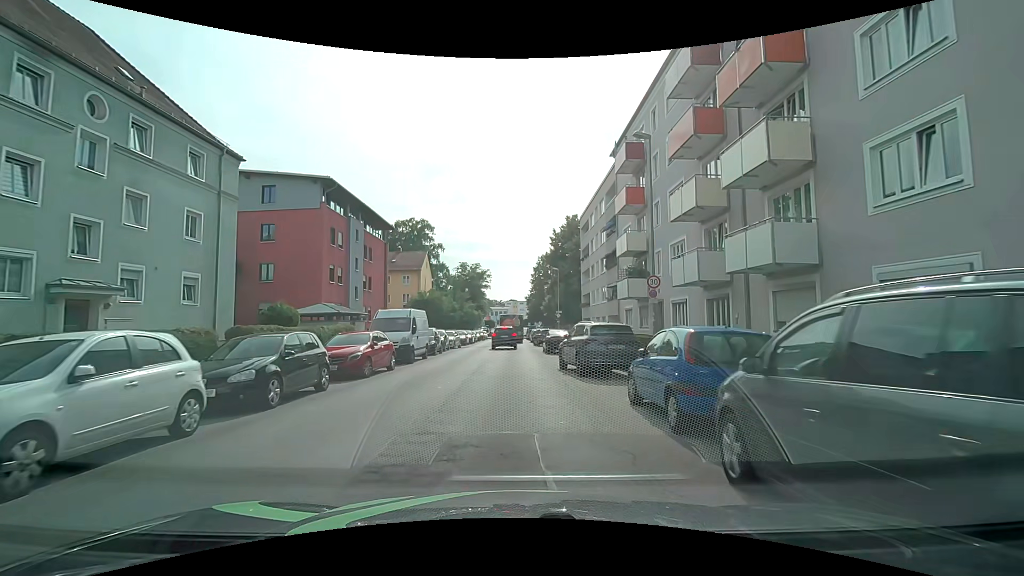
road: tertiary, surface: asphalt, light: Day
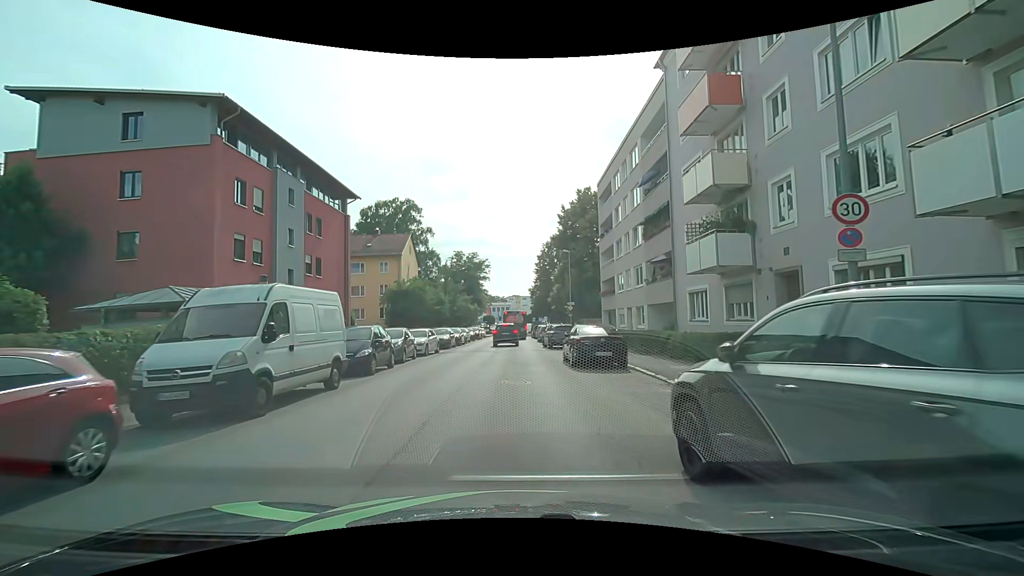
(0.0, +12.7) m; -1°
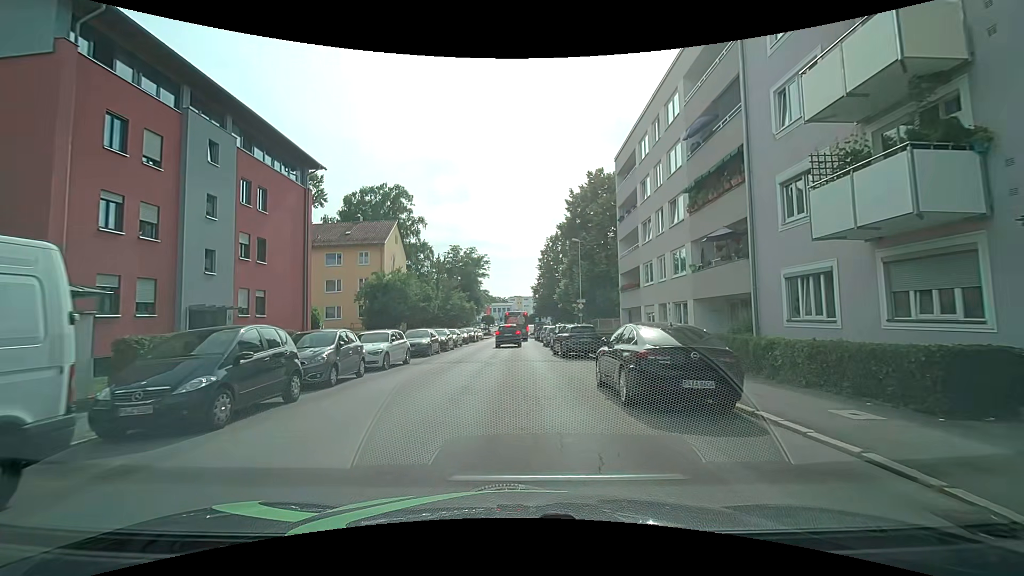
(0.0, +8.1) m; 0°
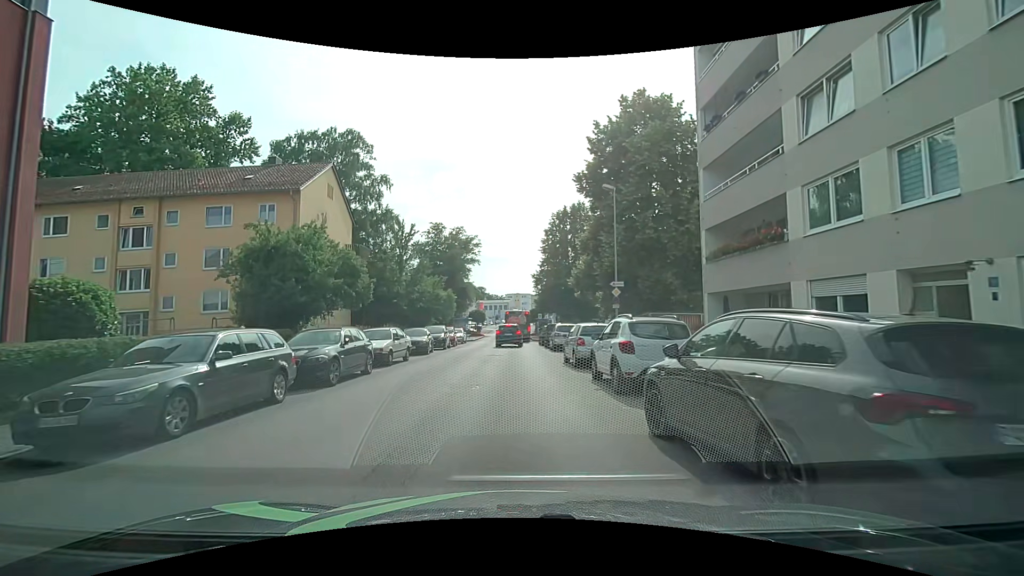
(-0.1, +18.8) m; 0°
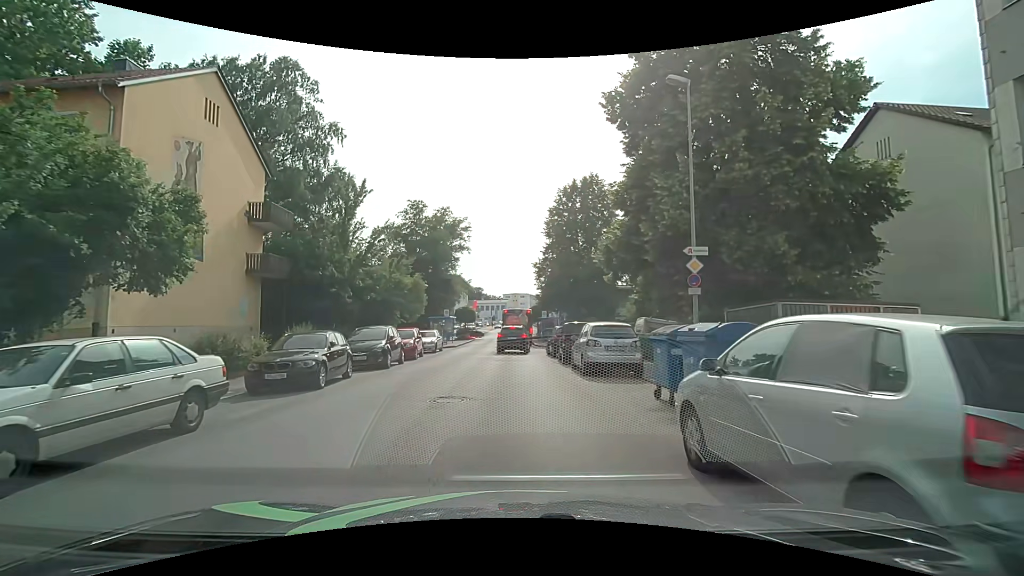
(-0.1, +13.8) m; -1°
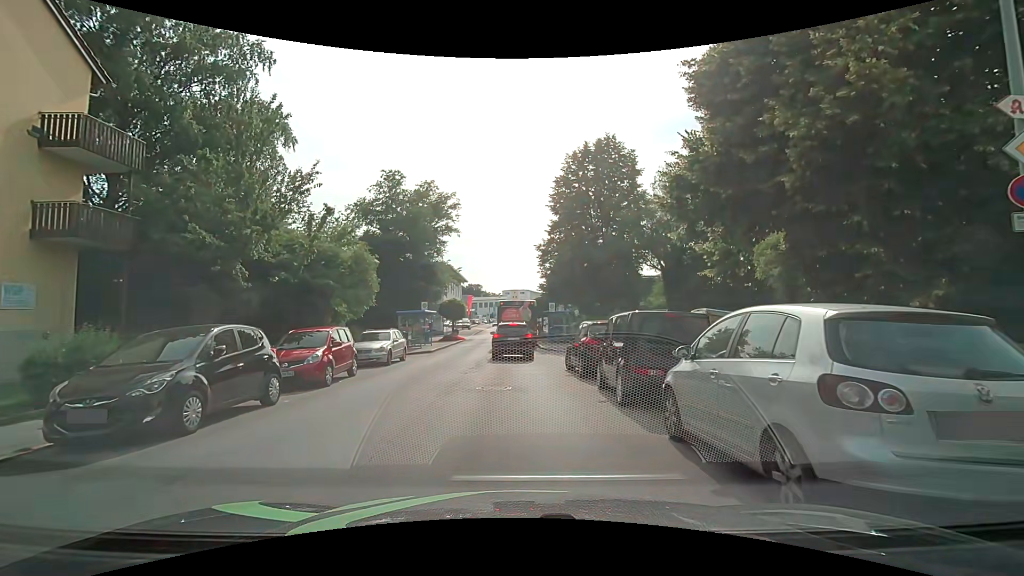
(+0.2, +10.8) m; +1°
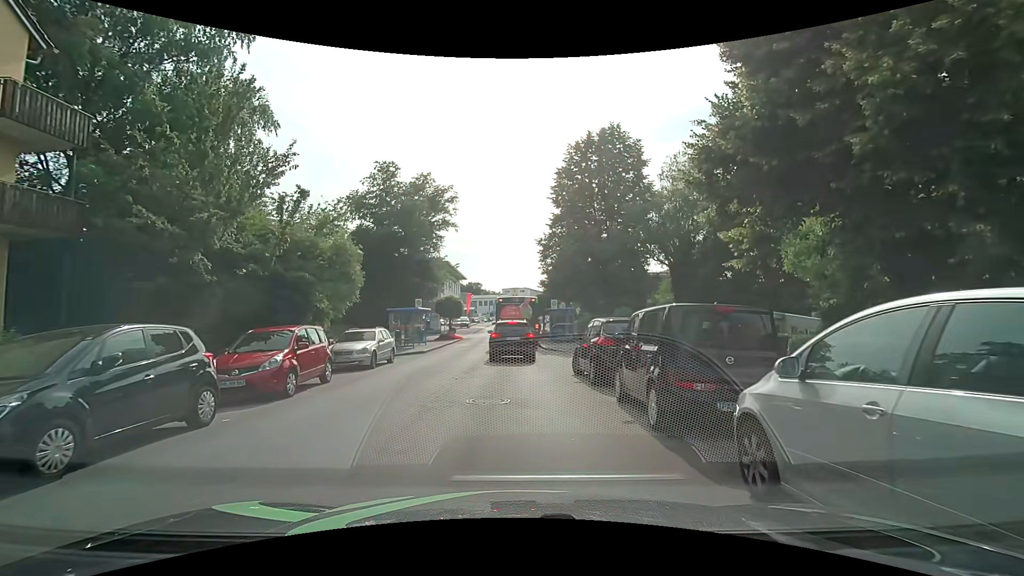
(0.0, +2.1) m; 0°
